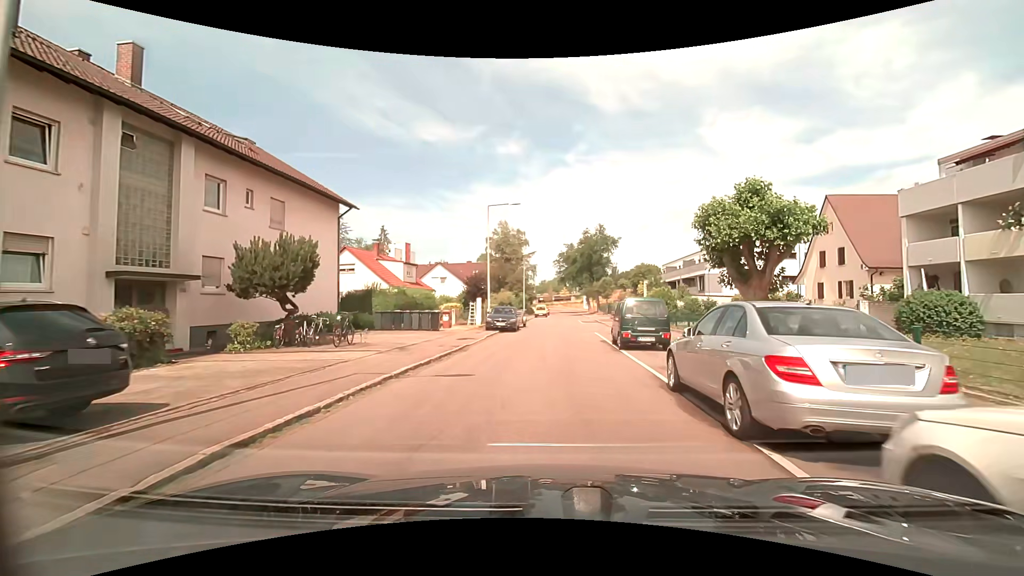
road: residential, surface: asphalt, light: Day
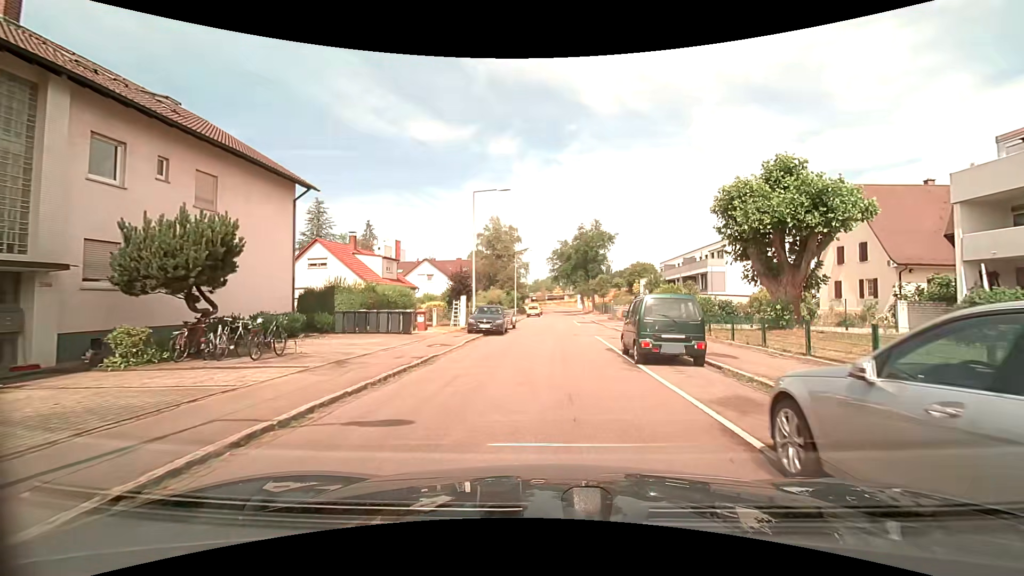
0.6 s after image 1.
(0.0, +4.1) m; +1°
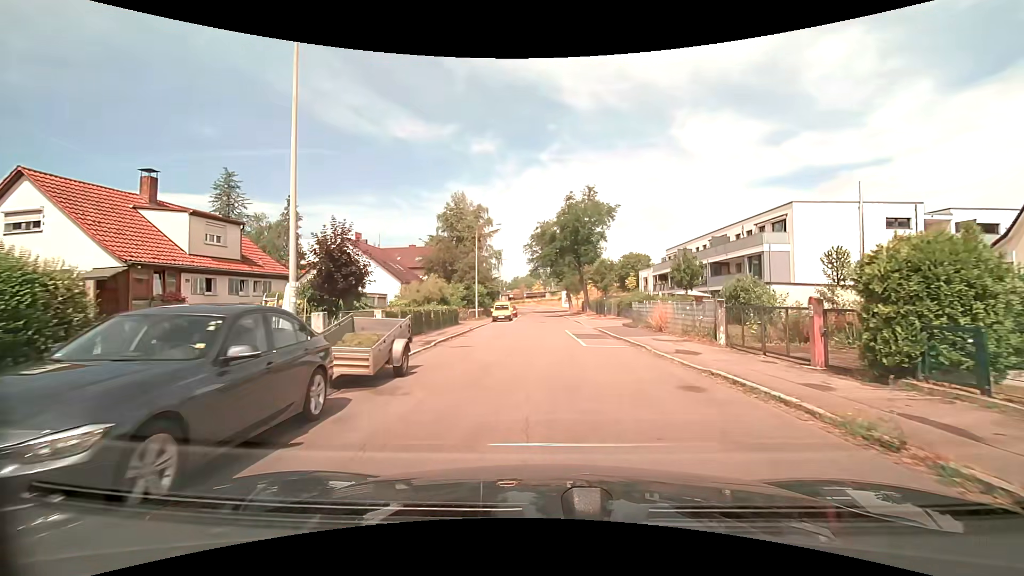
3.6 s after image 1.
(+0.4, +20.9) m; +2°
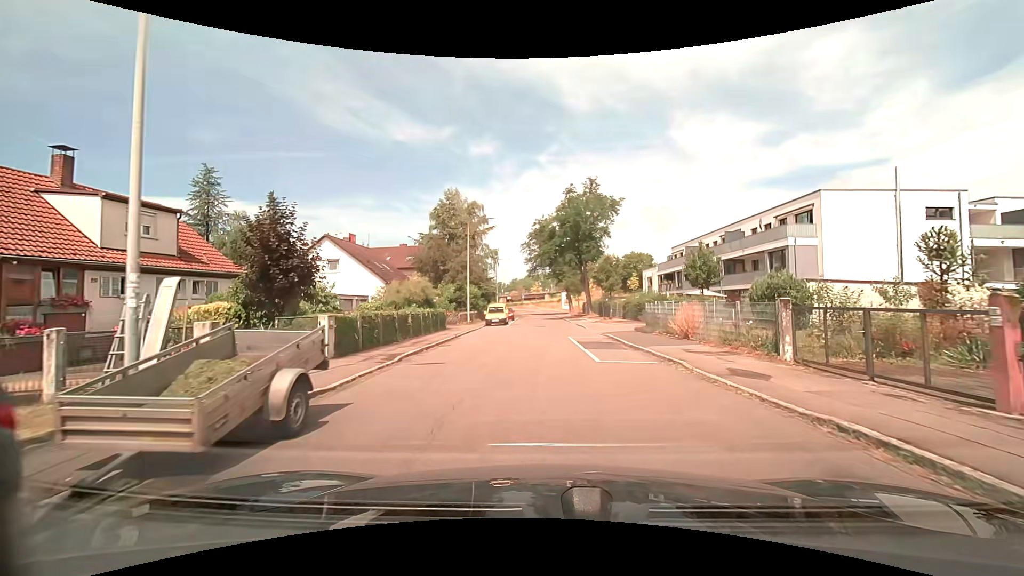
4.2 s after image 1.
(0.0, +4.2) m; 0°
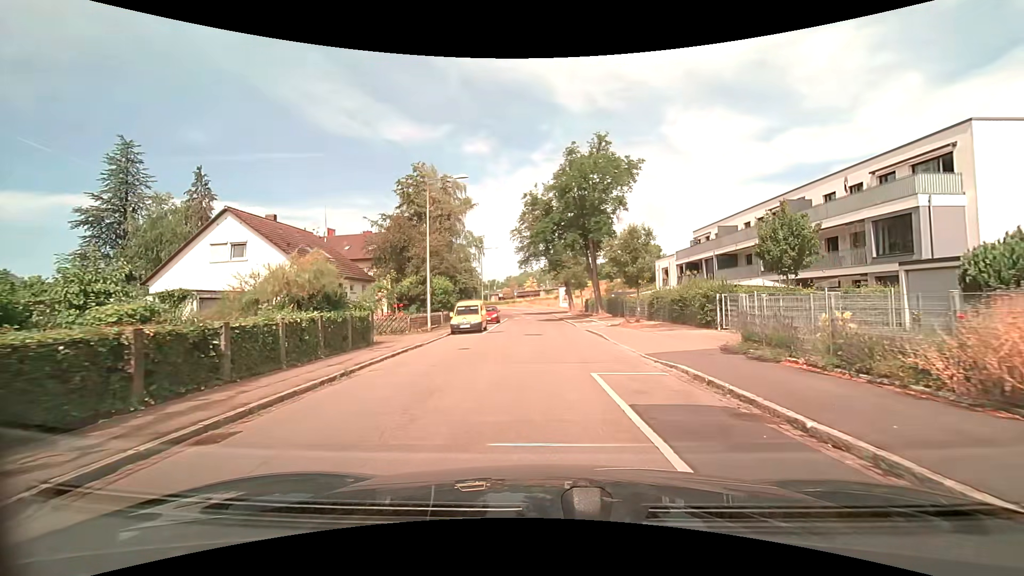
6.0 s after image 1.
(0.0, +12.8) m; 0°
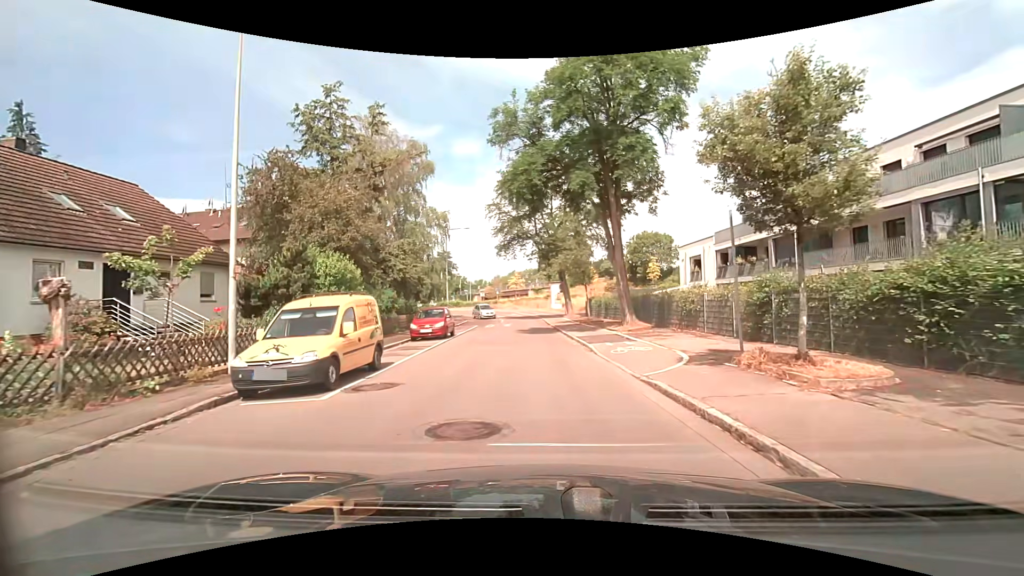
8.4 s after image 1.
(+0.1, +17.3) m; +1°
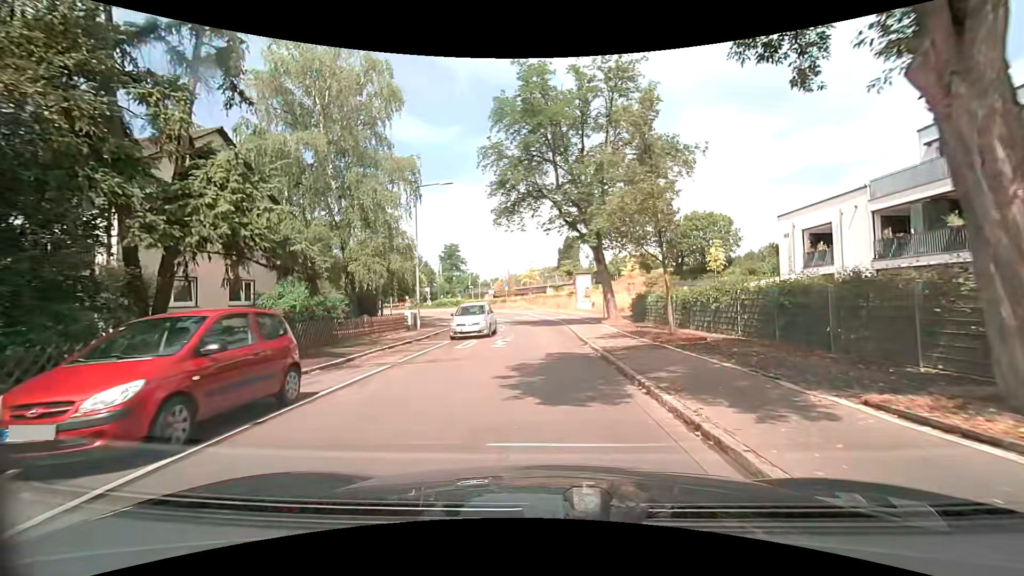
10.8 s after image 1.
(-0.2, +17.5) m; -2°
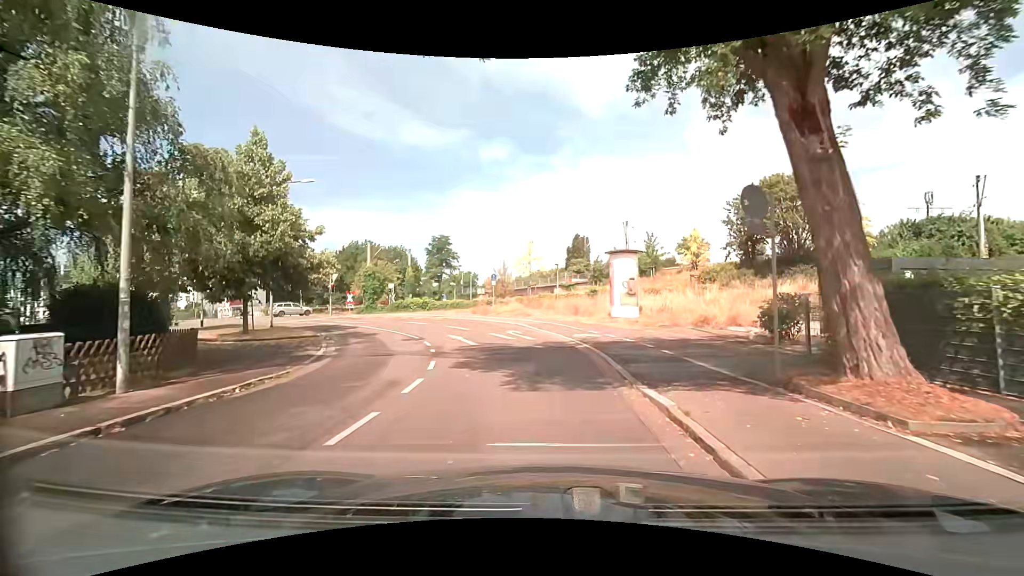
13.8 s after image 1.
(+0.1, +21.7) m; -1°
(0, +10) (-2, +20) (-6, +29) (-13, +36) (-21, +42) (-30, +46) (-40, +50) (-49, +53) (-58, +57) (-67, +61) m
